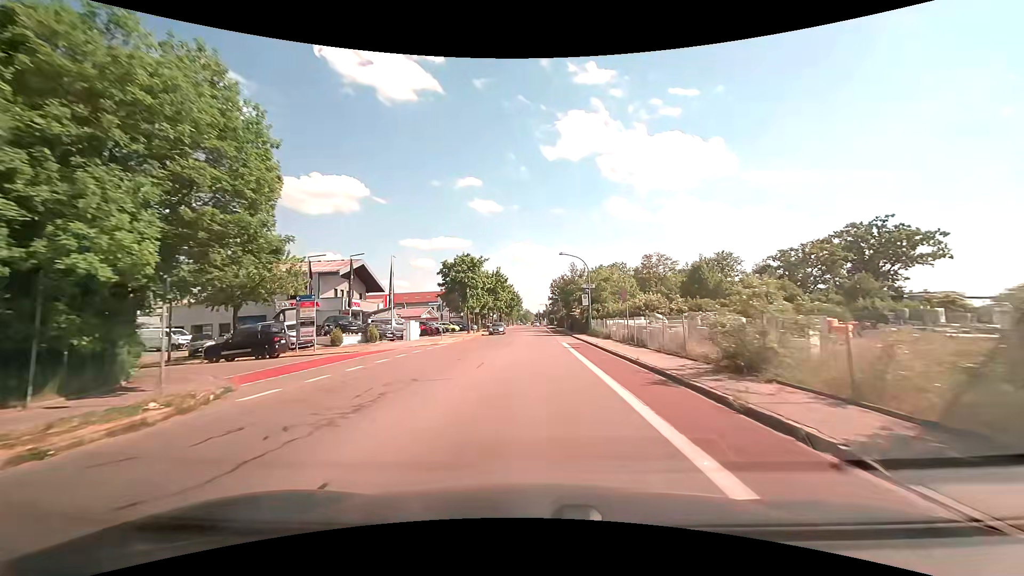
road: tertiary_link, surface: asphalt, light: Day
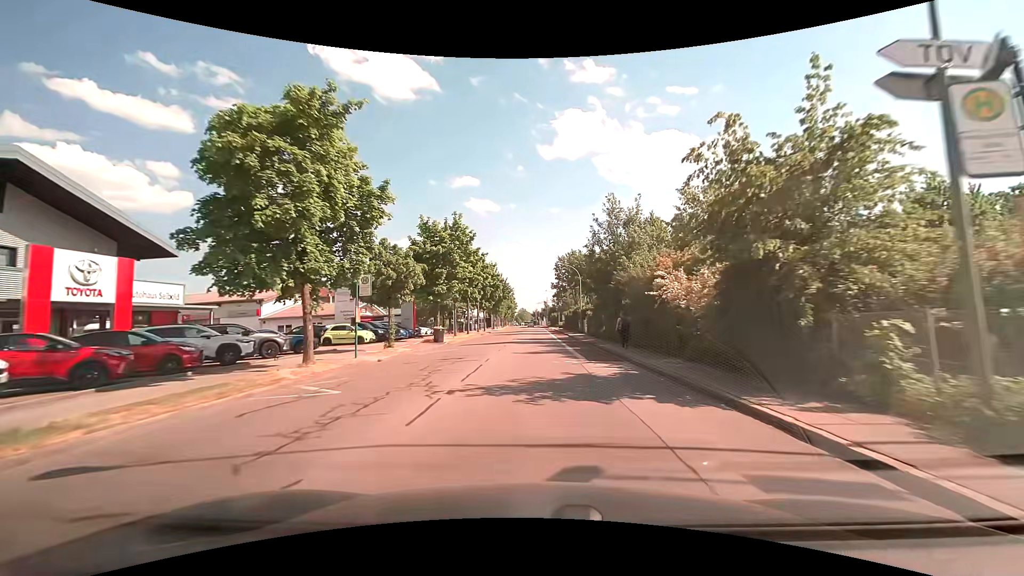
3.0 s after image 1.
(-0.1, +38.0) m; 0°
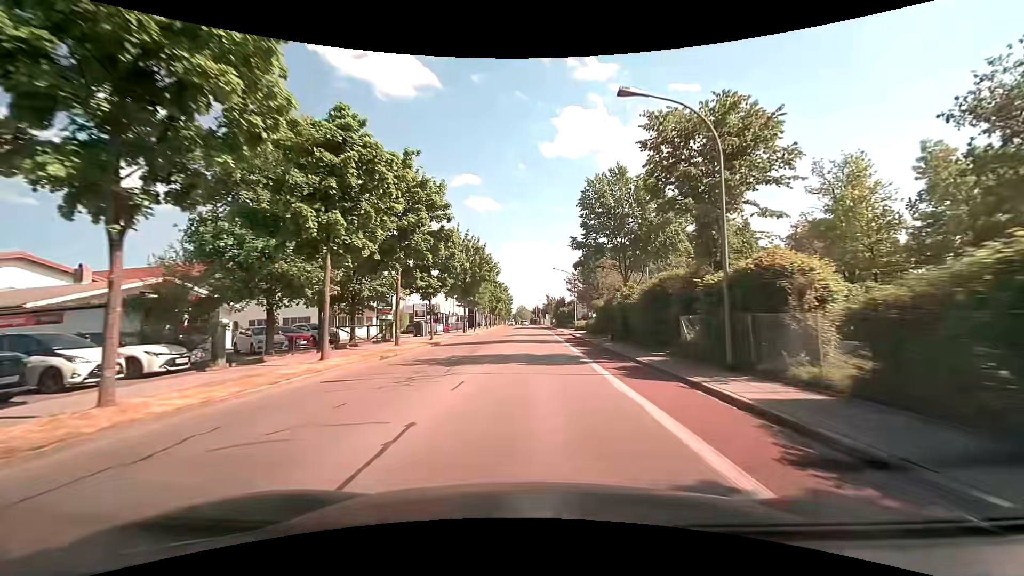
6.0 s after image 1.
(-0.1, +38.3) m; +1°
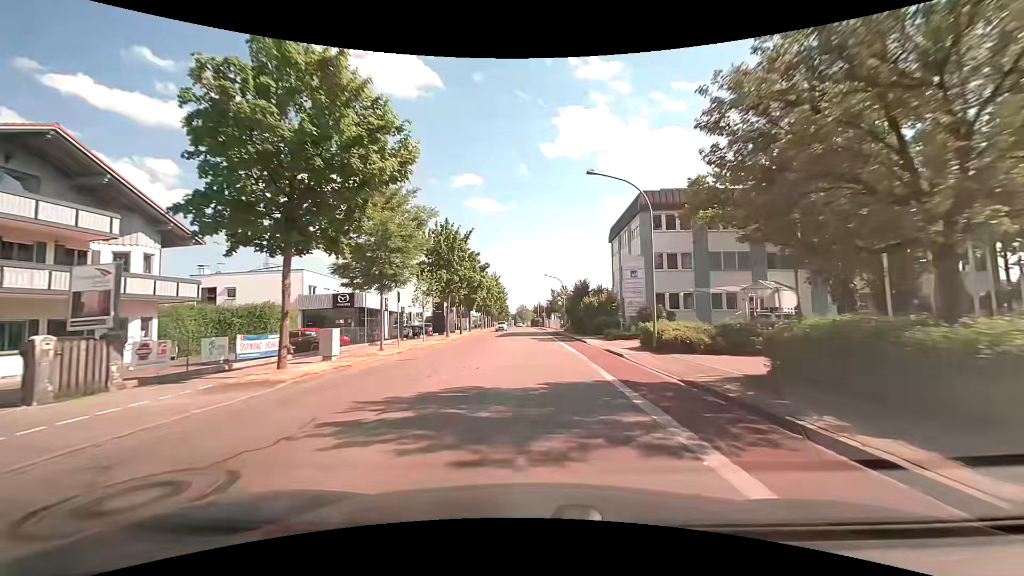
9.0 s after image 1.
(-0.3, +38.0) m; -1°
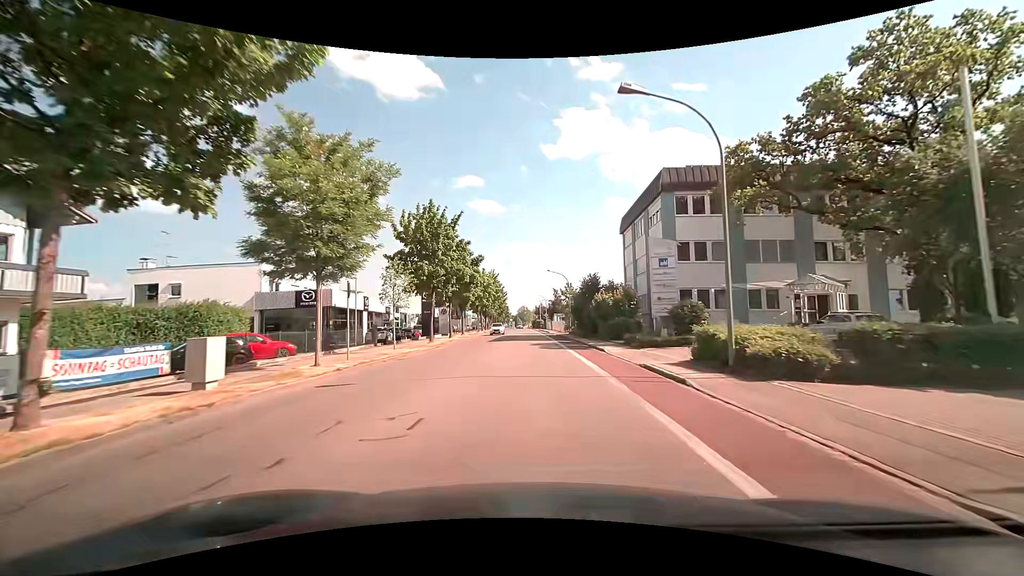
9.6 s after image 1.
(0.0, +7.5) m; 0°
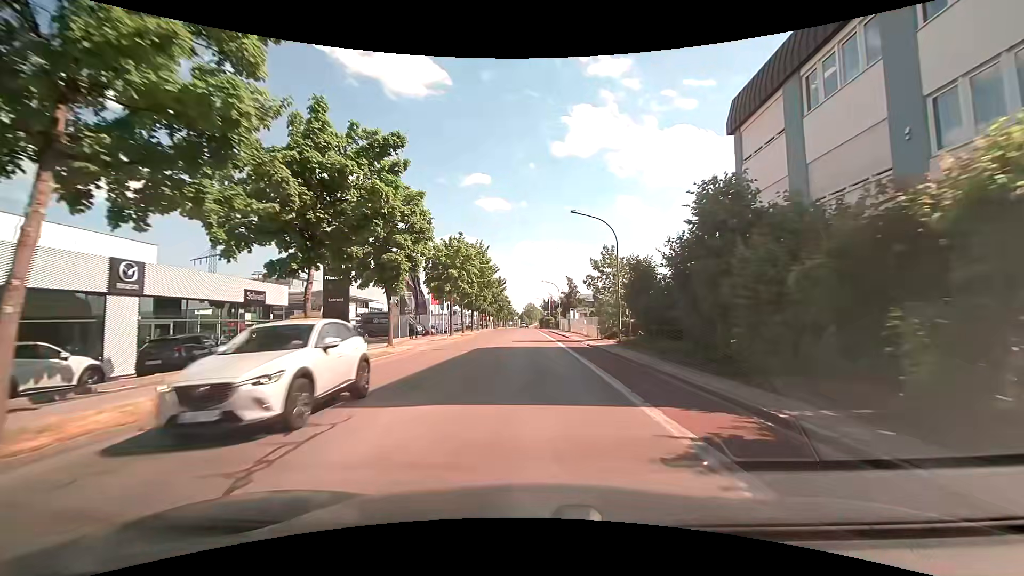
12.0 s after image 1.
(-0.1, +30.1) m; -1°
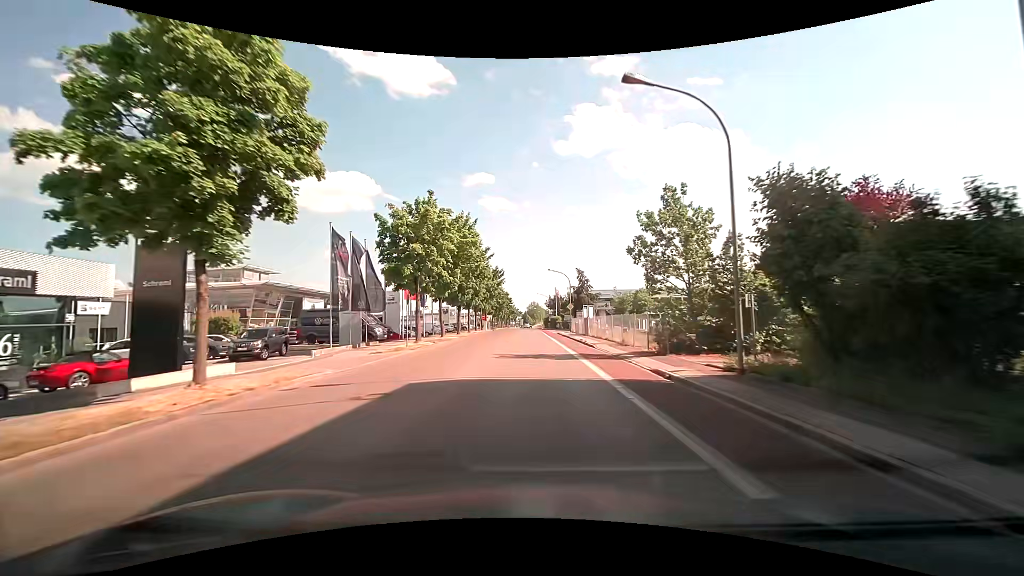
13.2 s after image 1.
(0.0, +15.2) m; -1°
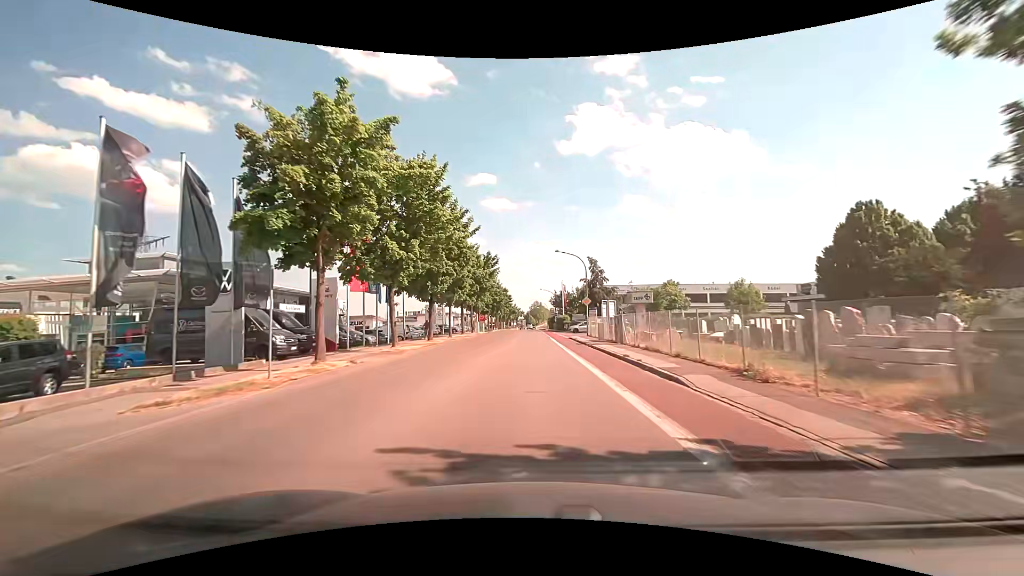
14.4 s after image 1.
(+0.1, +15.4) m; 0°
(0, +10) (0, +20) (0, +30) (-1, +40) (-1, +50) (-1, +60) (-1, +70) (-1, +80) (-2, +90) (-2, +100) m
